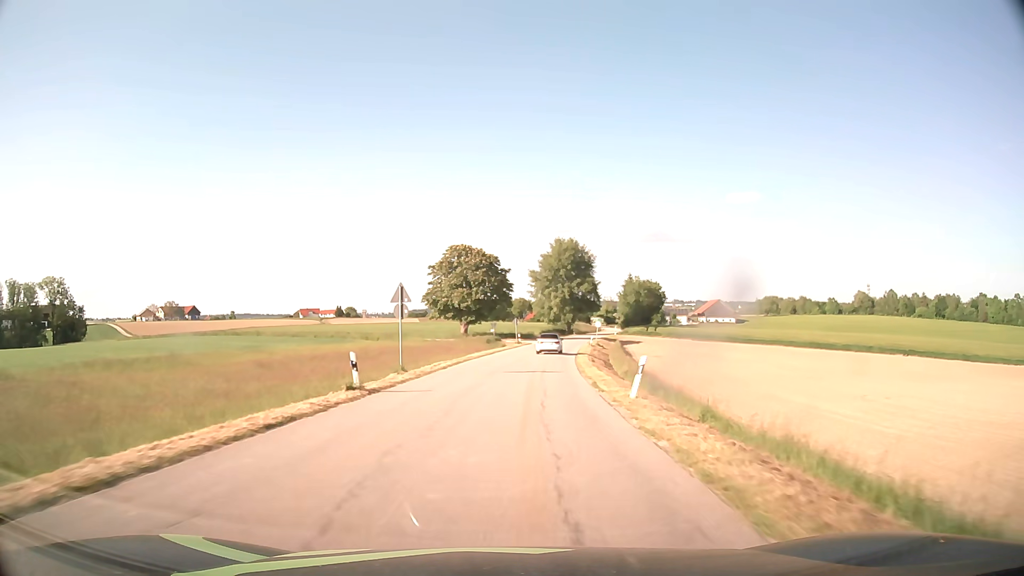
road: tertiary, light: Day
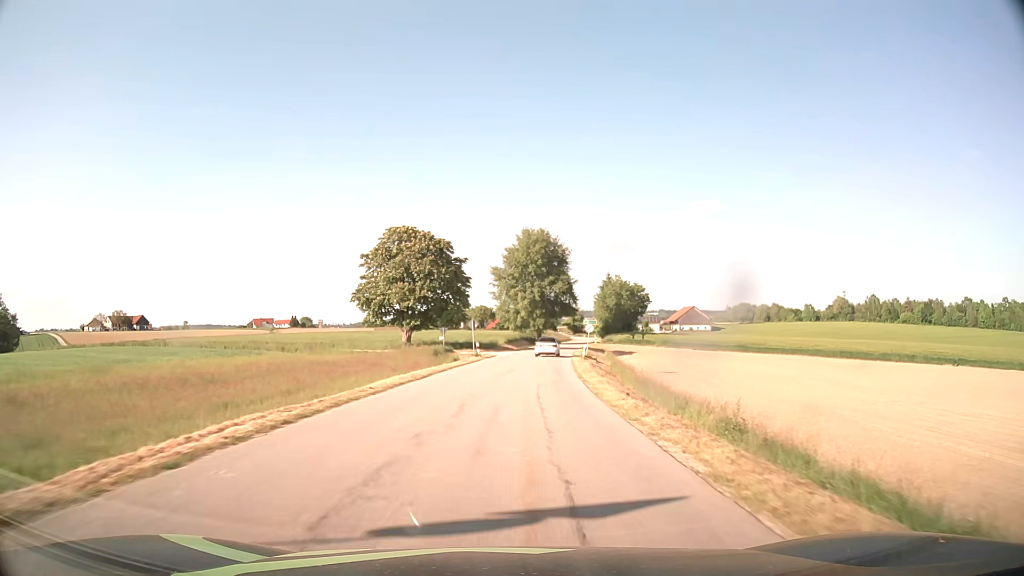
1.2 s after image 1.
(+0.6, +21.2) m; +3°
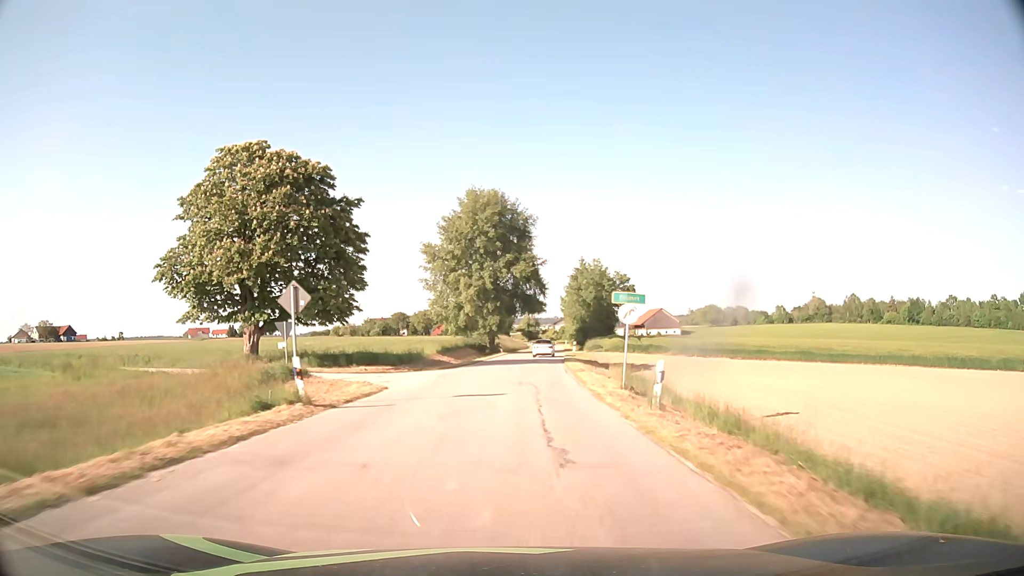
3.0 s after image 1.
(+1.3, +31.8) m; +4°
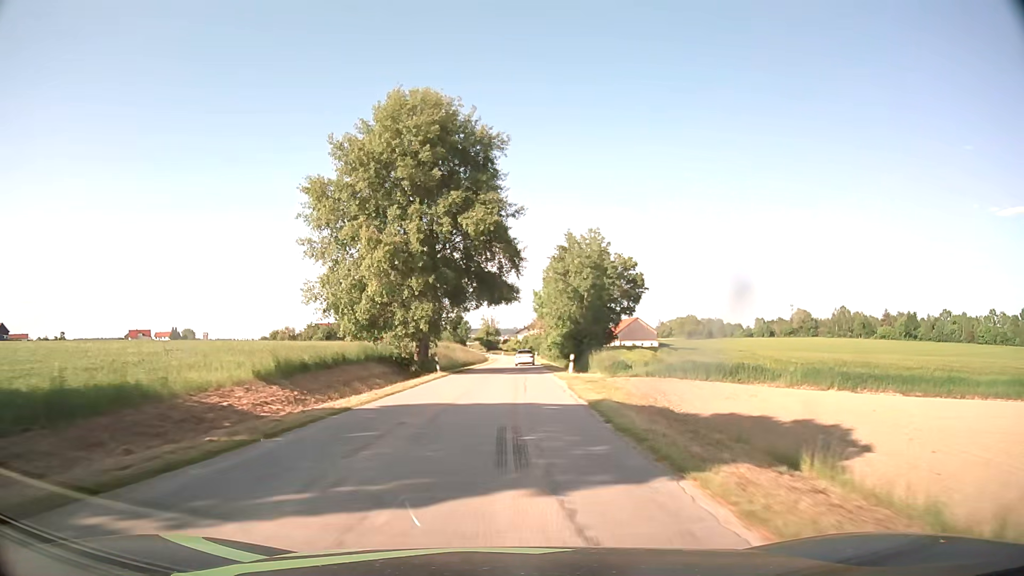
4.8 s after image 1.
(+1.0, +31.9) m; +3°
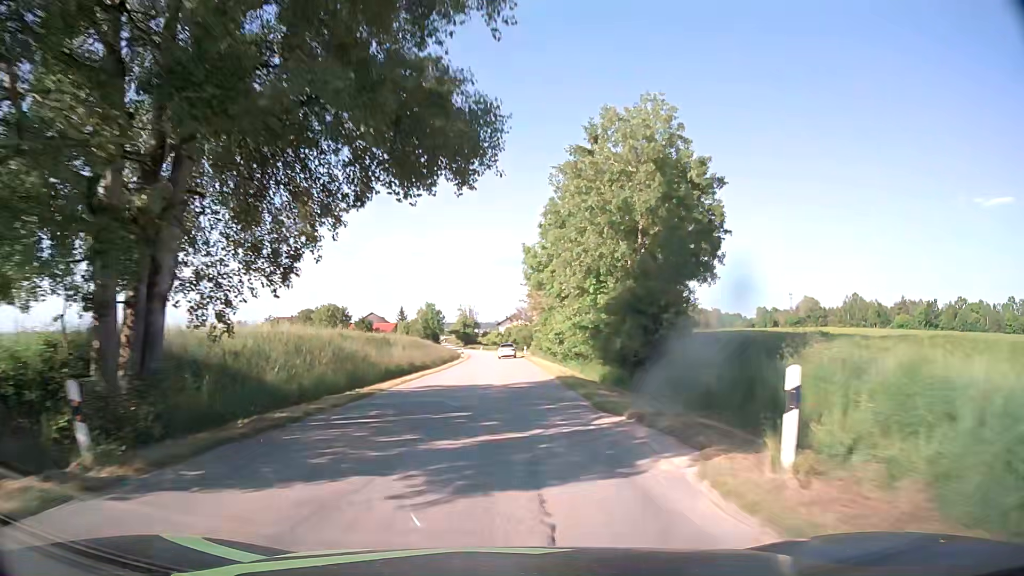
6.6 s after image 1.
(+0.6, +32.0) m; +2°
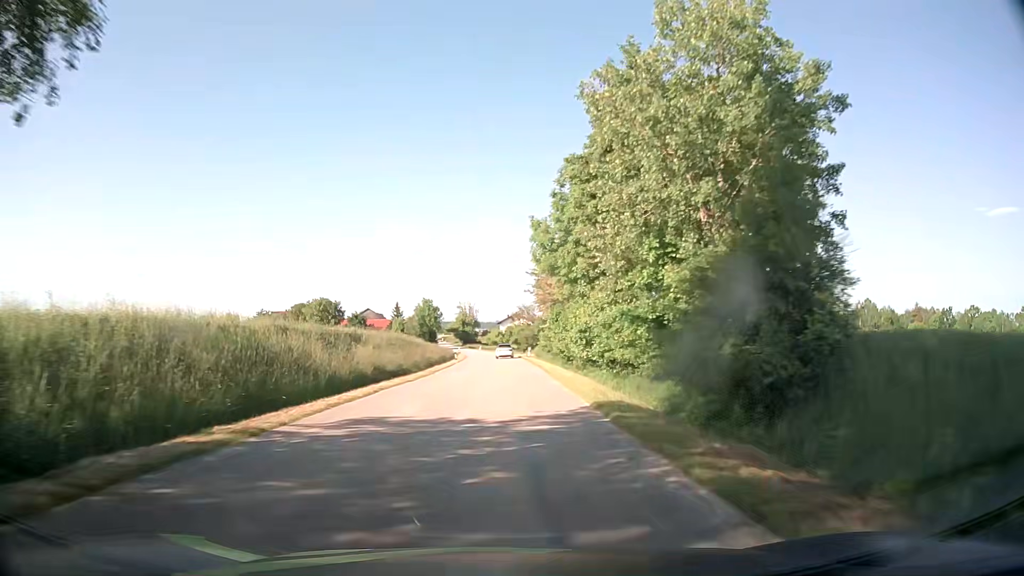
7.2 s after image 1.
(0.0, +10.7) m; -1°
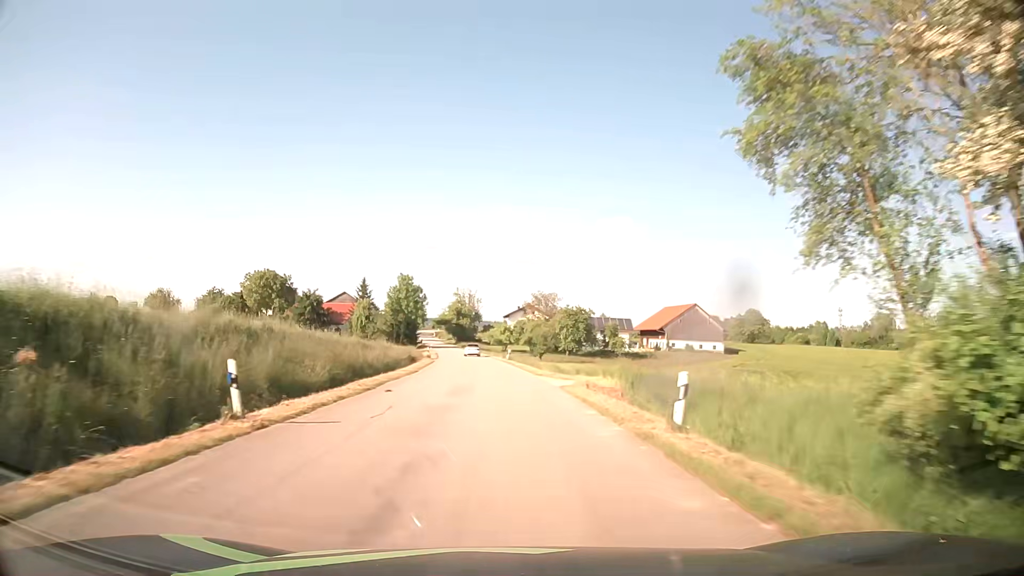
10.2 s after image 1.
(0.0, +53.7) m; 0°
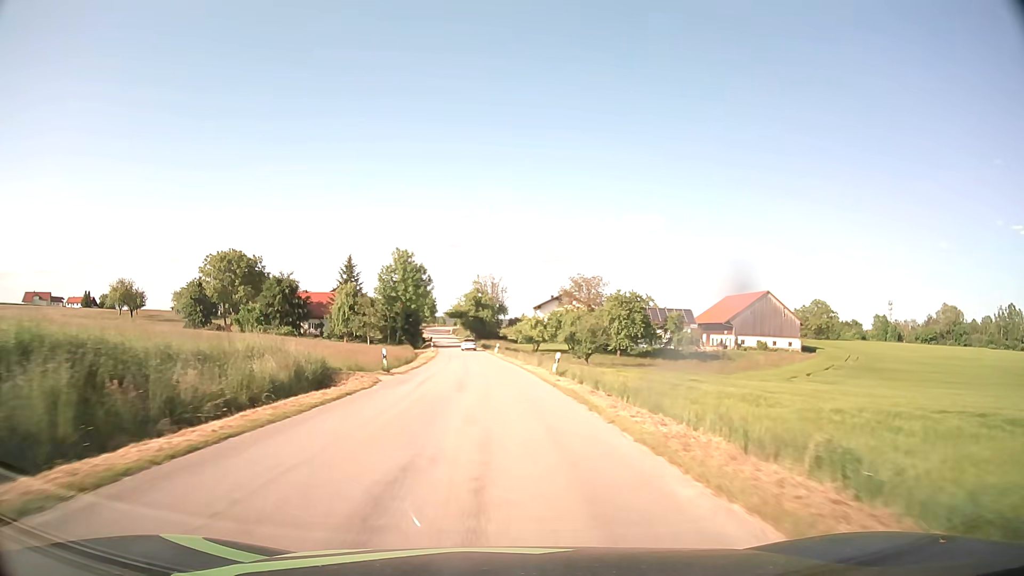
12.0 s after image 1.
(-0.4, +32.3) m; -2°
(0, +10) (0, +20) (-1, +30) (-1, +40) (-2, +50) (-2, +60) (-3, +70) (-4, +80) (-5, +90) (-6, +100) m
